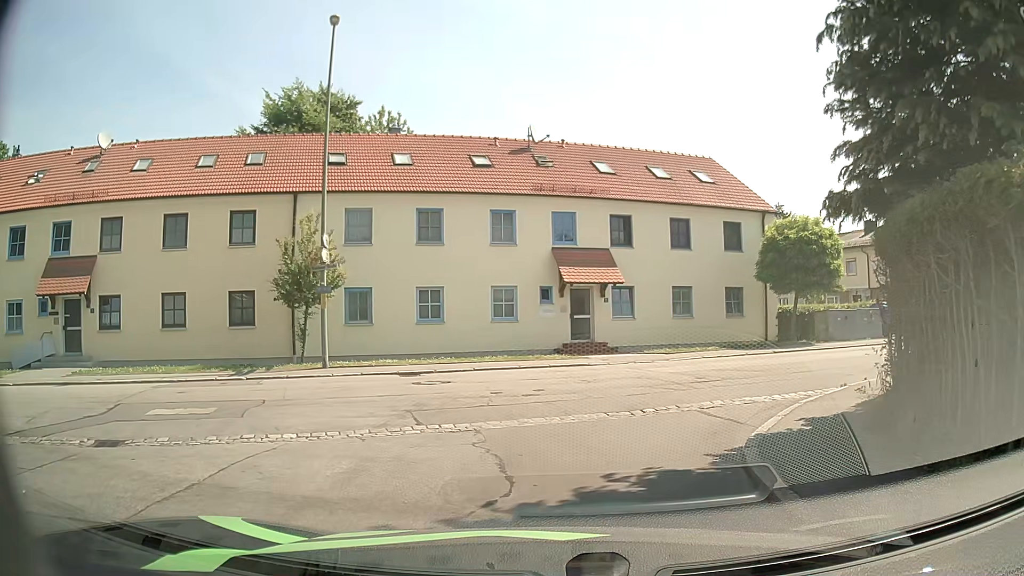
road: residential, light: Day
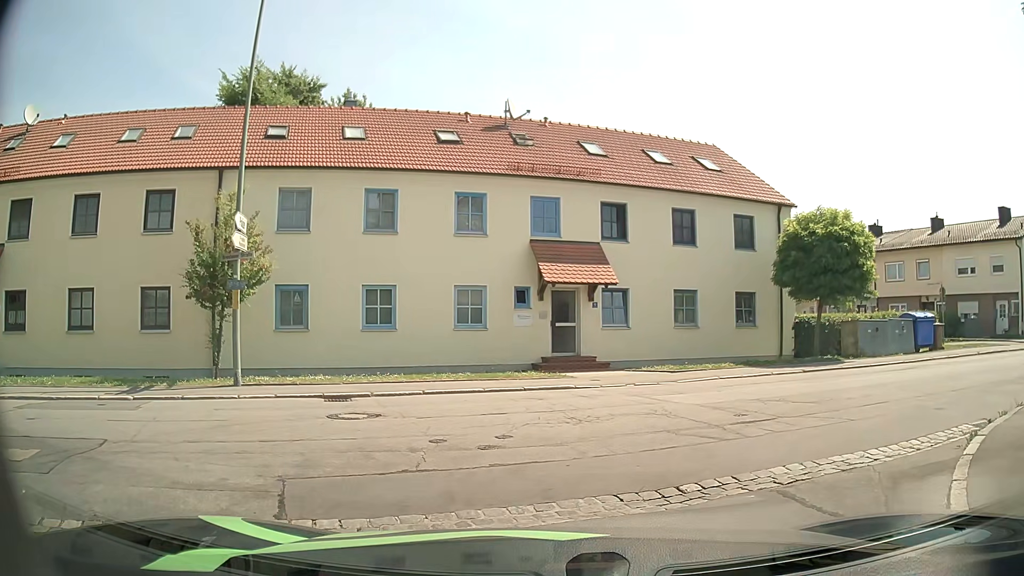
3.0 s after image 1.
(+0.2, +4.3) m; +1°
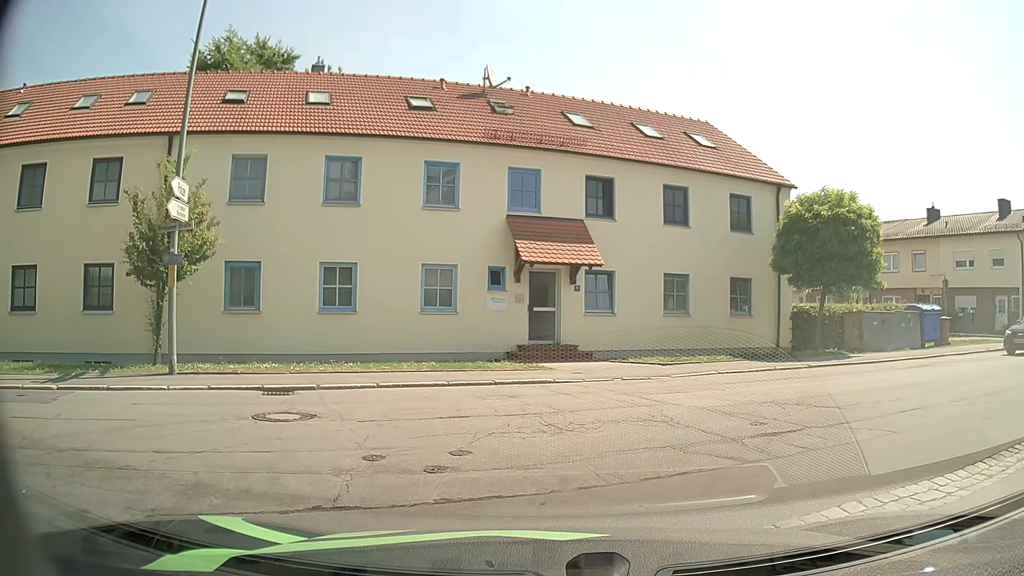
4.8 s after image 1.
(0.0, +1.8) m; 0°
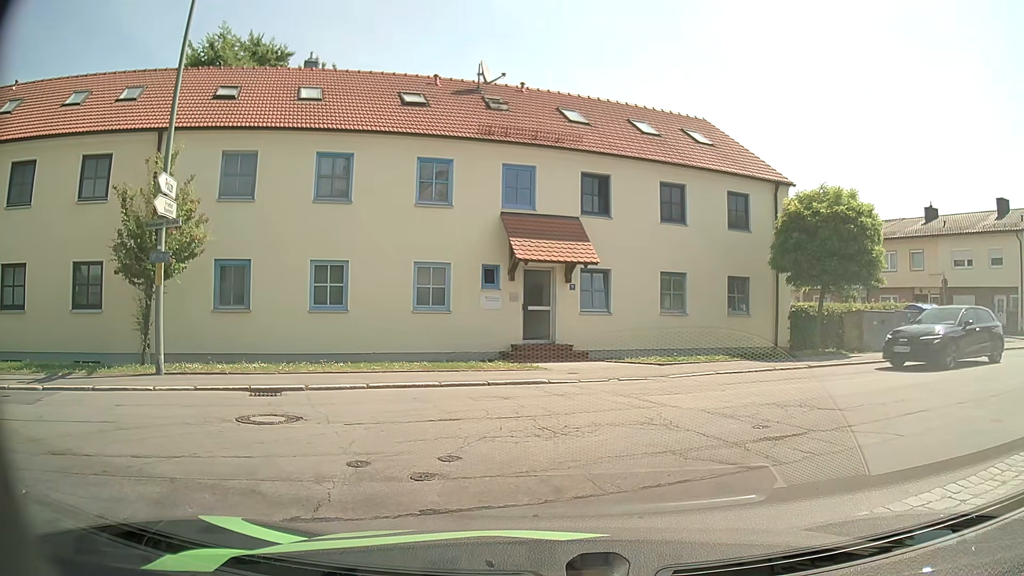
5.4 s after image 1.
(0.0, +0.3) m; 0°
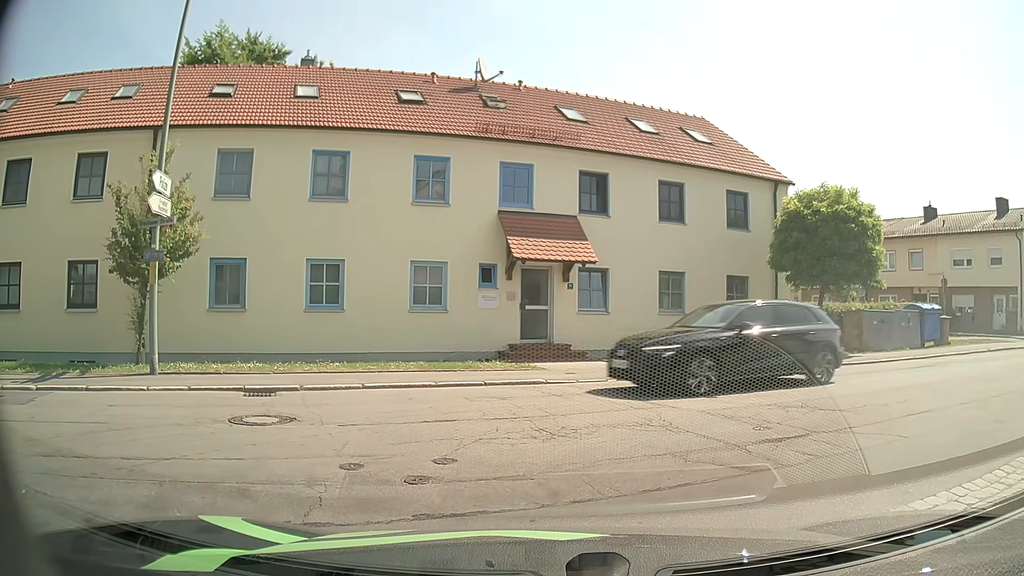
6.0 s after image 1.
(0.0, +0.1) m; 0°
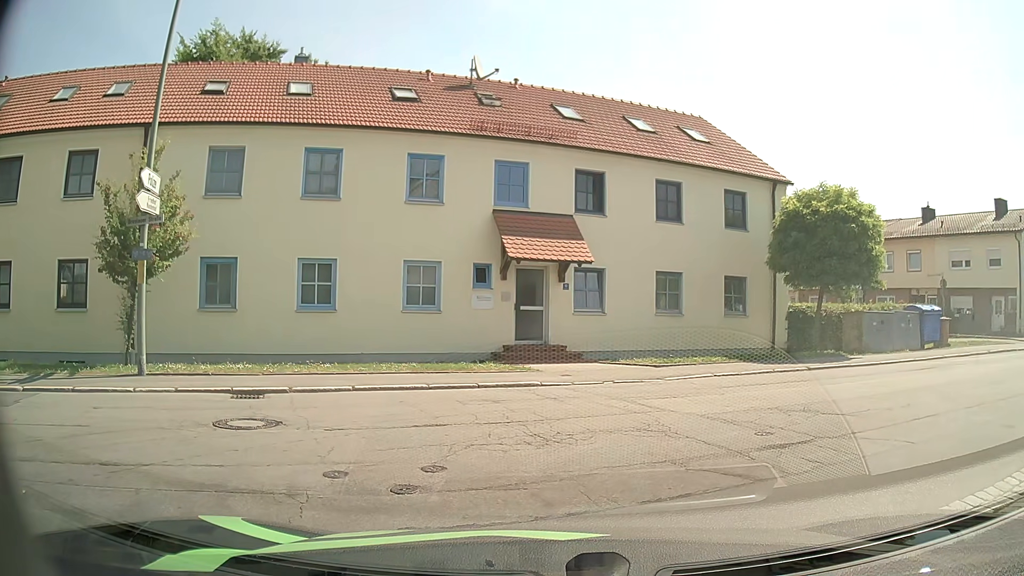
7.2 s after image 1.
(0.0, +0.3) m; 0°
